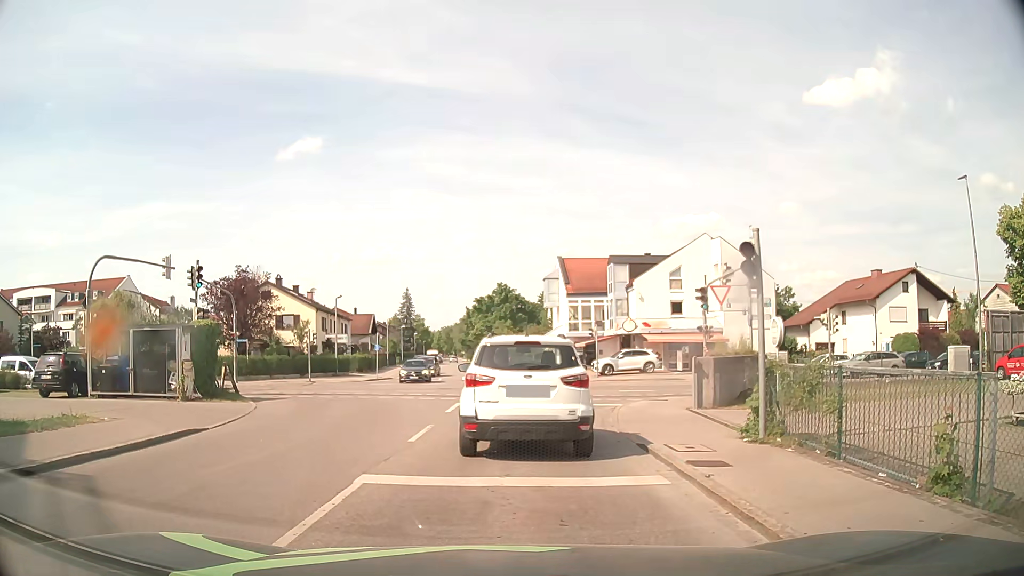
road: residential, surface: asphalt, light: Day
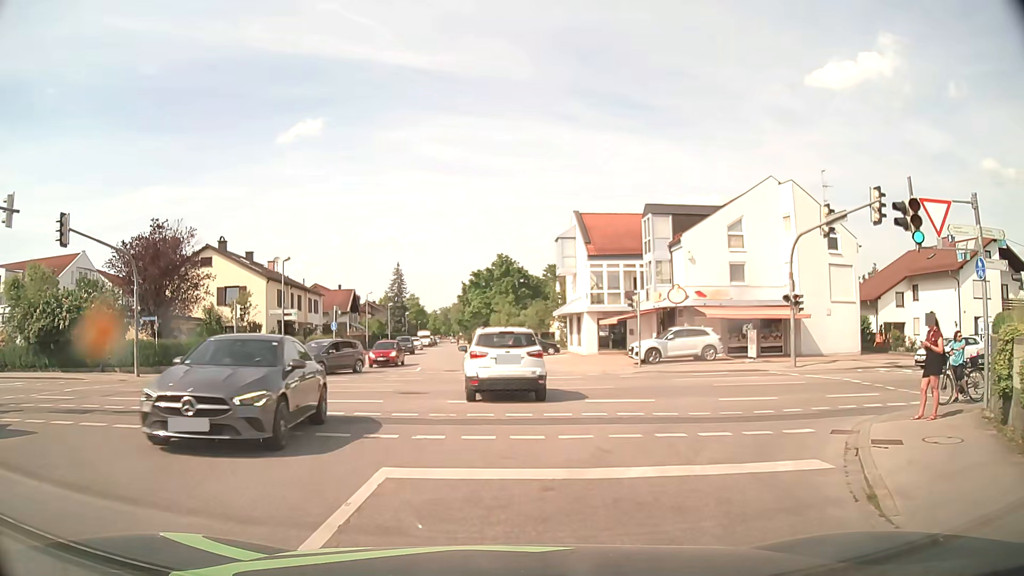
(-0.4, +13.5) m; -1°
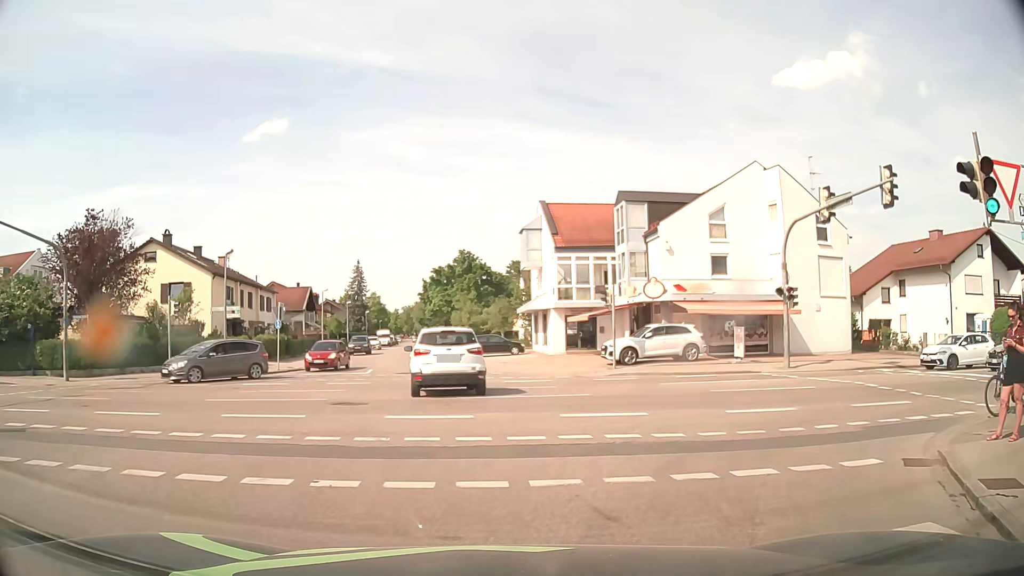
(+0.1, +3.2) m; +3°
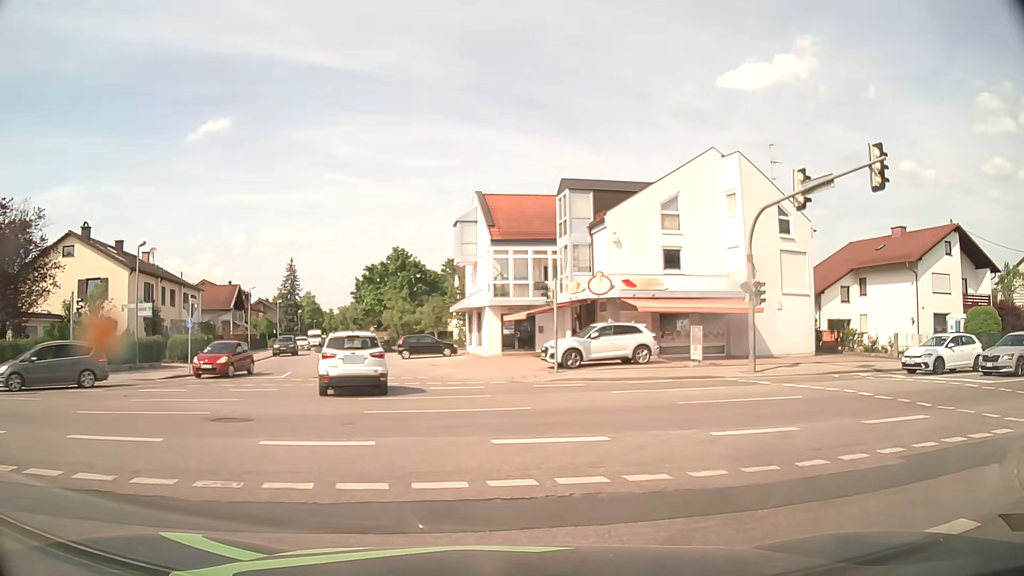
(+0.1, +3.0) m; +4°
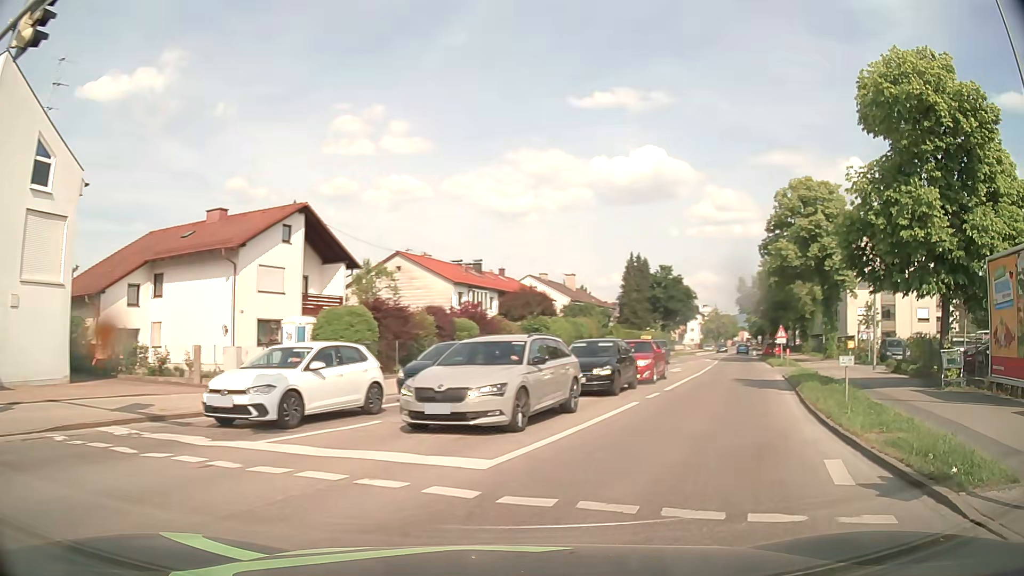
(+6.1, +11.7) m; +58°
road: secondary
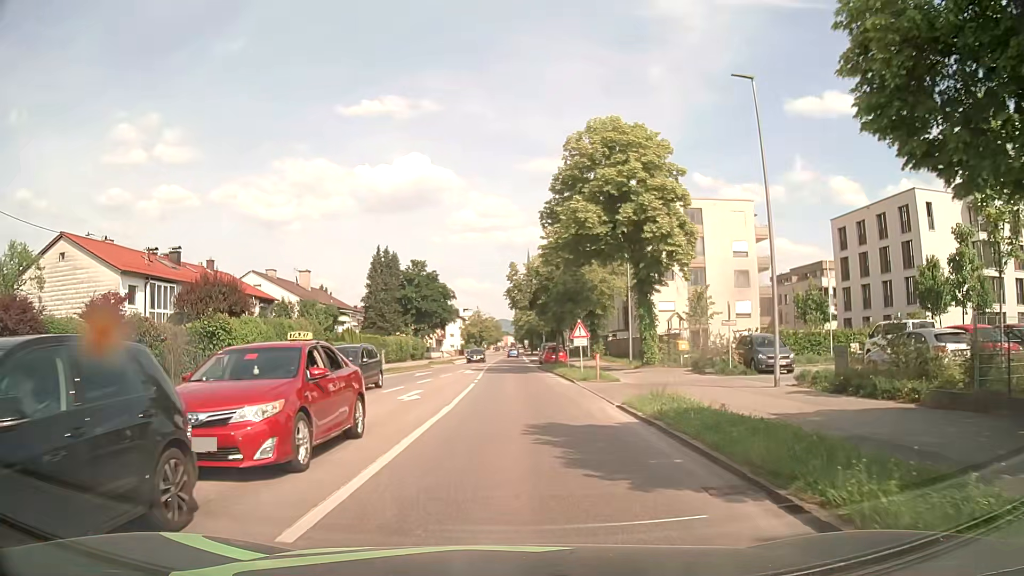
(+4.6, +14.4) m; +23°
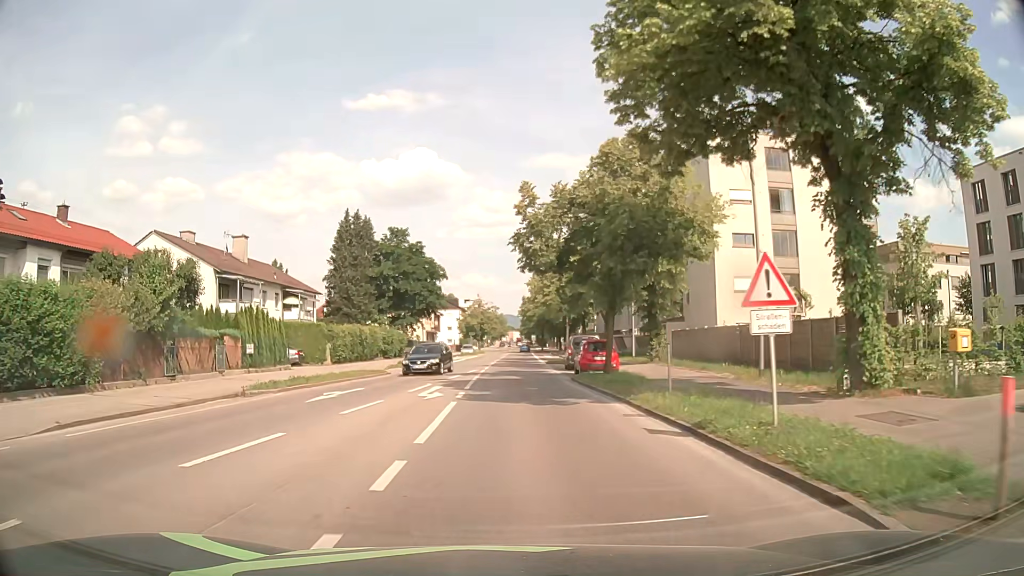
(+0.2, +22.1) m; 0°
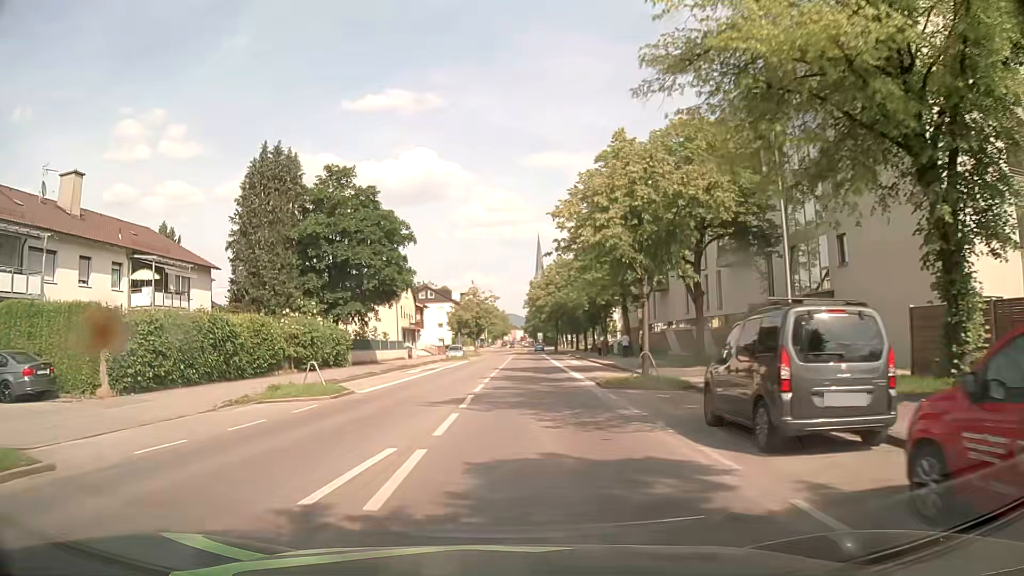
(-0.1, +26.1) m; 0°
(0, +10) (0, +20) (0, +30) (0, +40) (0, +50) (+1, +60) (+1, +70) (+1, +80) (+1, +90) (+2, +100) m
